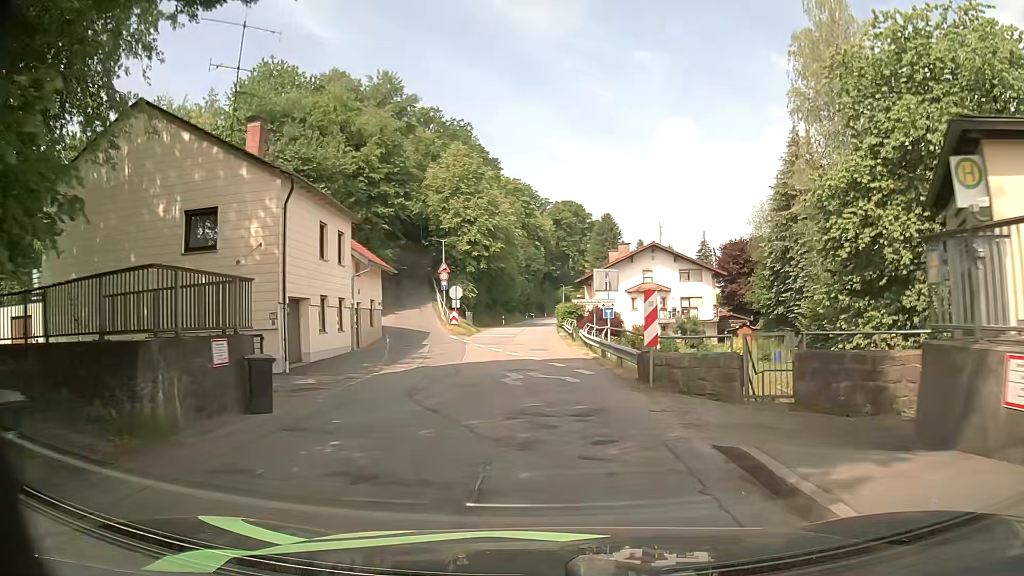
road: unclassified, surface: asphalt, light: Day
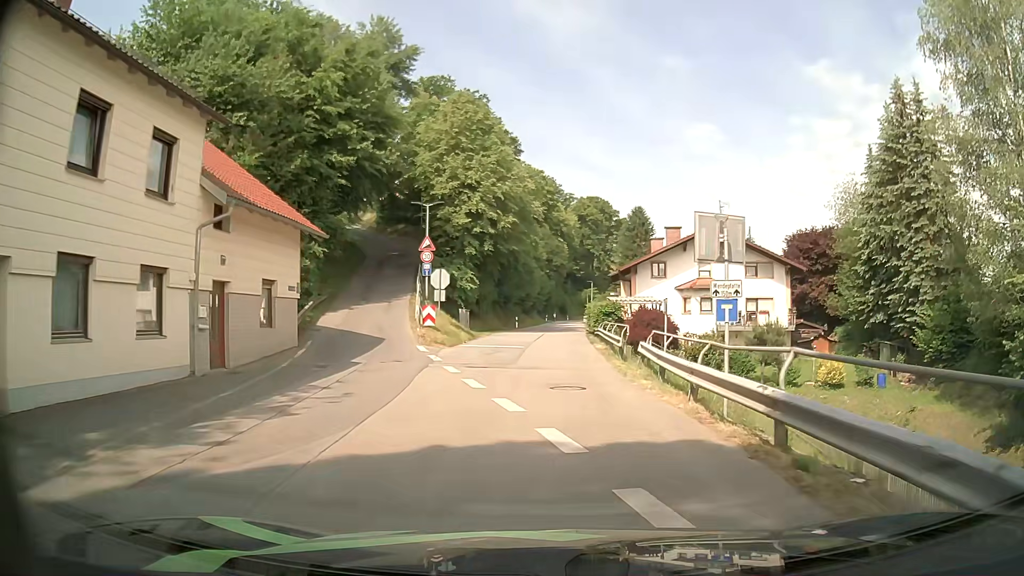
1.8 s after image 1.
(-0.3, +15.5) m; -1°
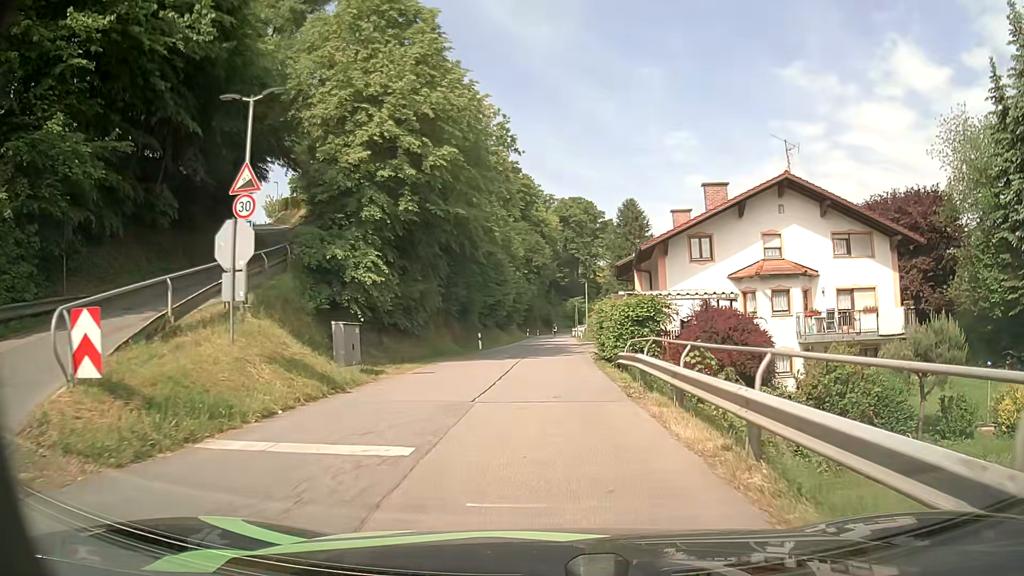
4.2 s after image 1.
(+0.1, +19.6) m; +1°
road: residential
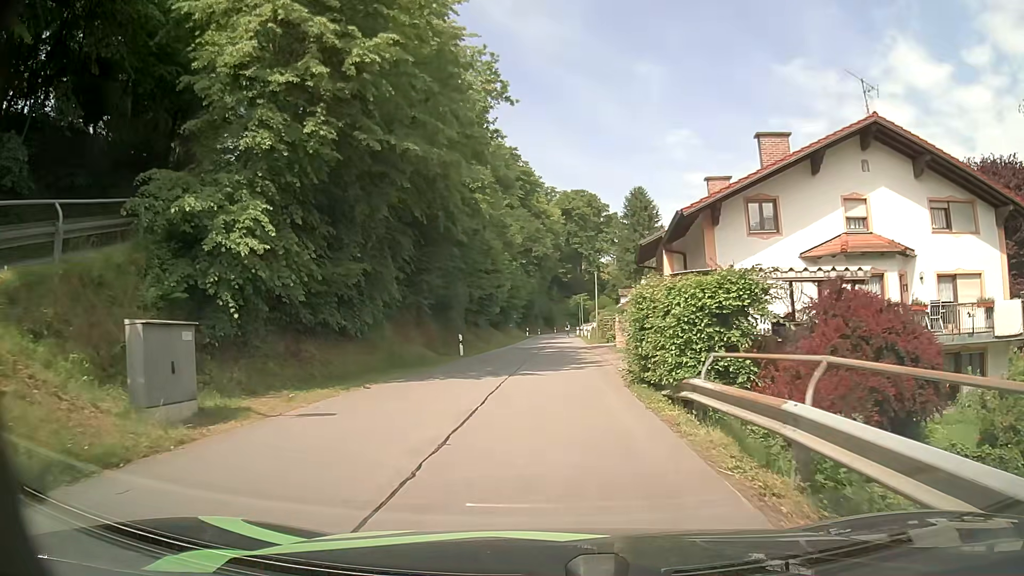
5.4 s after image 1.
(+0.1, +9.2) m; 0°
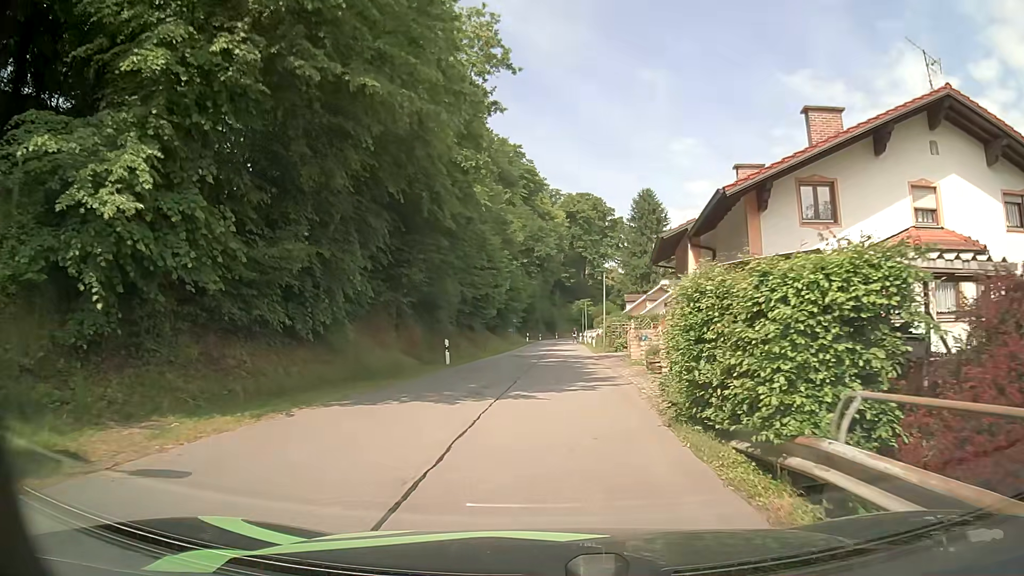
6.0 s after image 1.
(0.0, +4.6) m; 0°
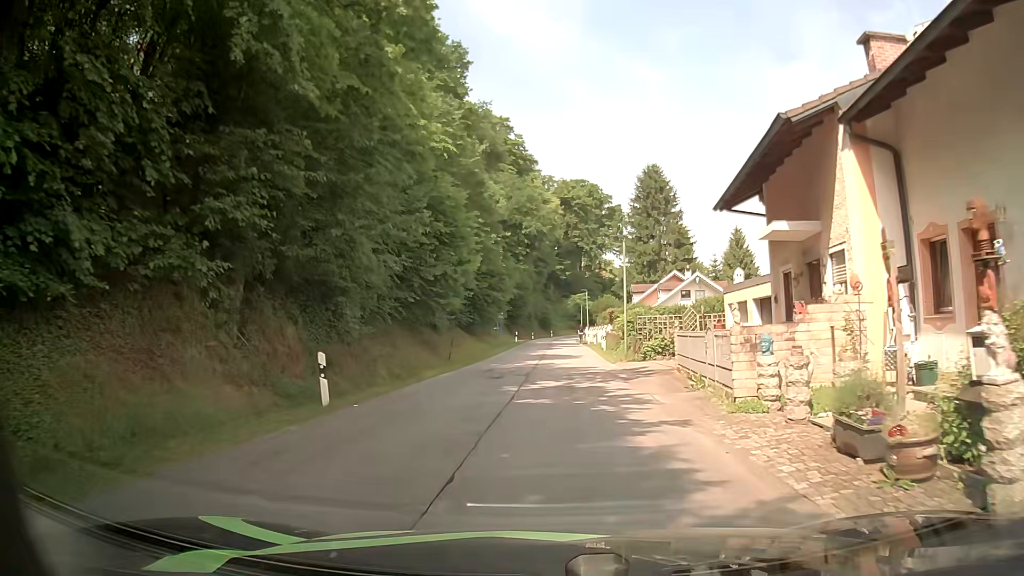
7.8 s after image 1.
(+0.2, +13.9) m; +2°
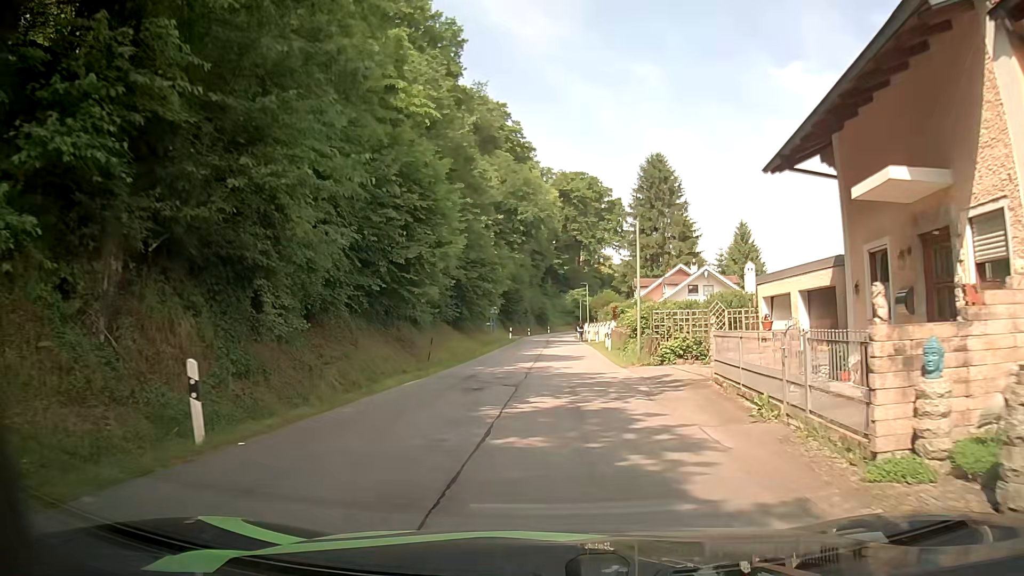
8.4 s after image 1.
(-0.1, +4.6) m; 0°
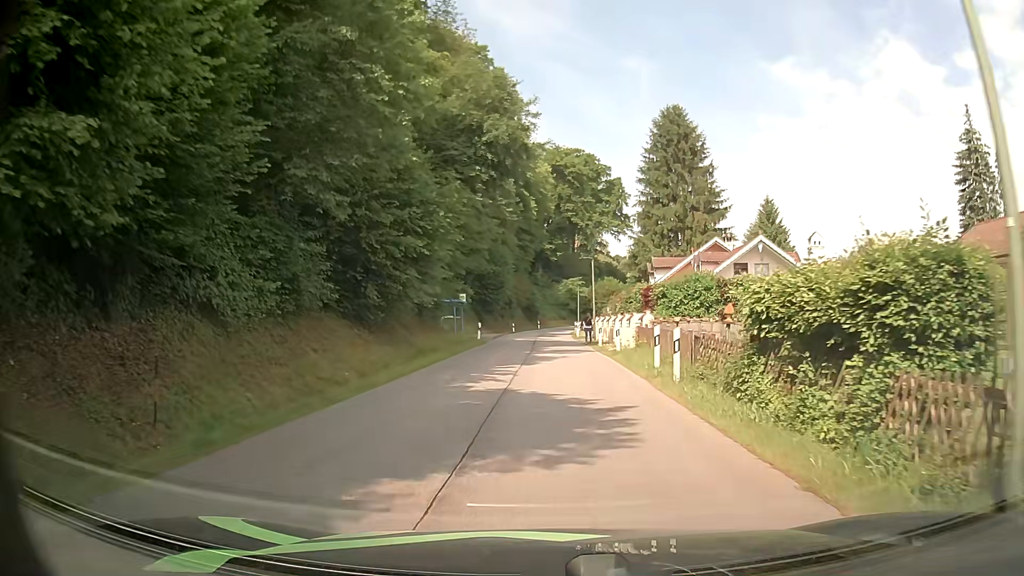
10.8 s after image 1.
(+0.2, +18.6) m; +1°
(0, +10) (-1, +20) (-1, +30) (-1, +40) (-2, +50) (-1, +60) (-1, +70) (0, +80) (+1, +90) (+3, +100) m
